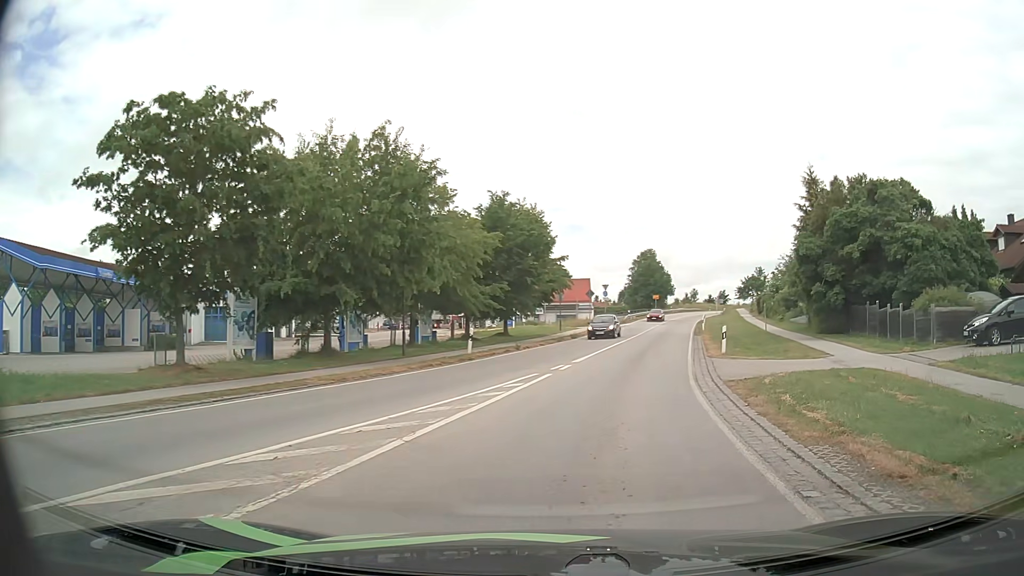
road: secondary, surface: asphalt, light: Day
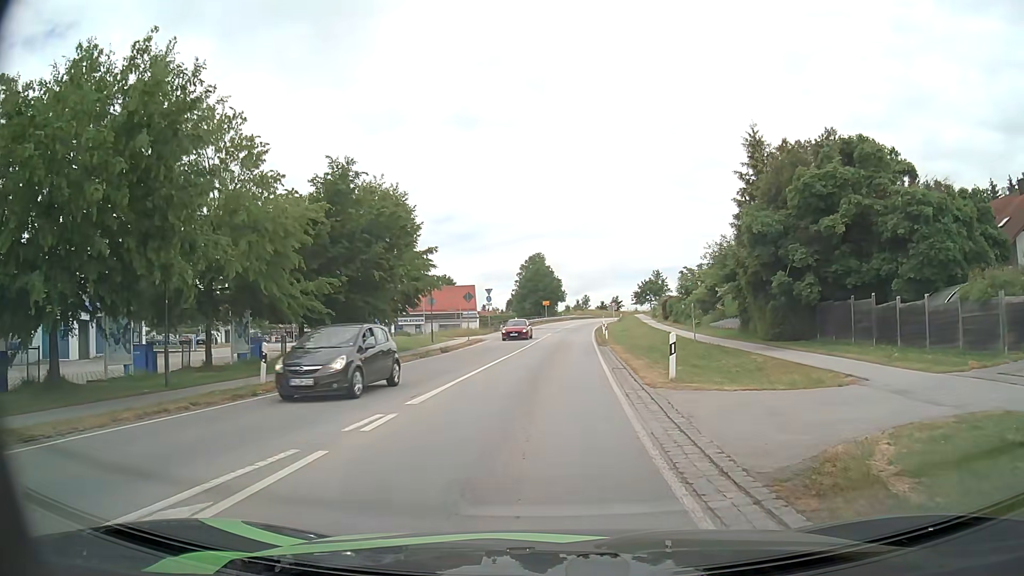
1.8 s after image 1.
(+0.9, +10.0) m; +9°
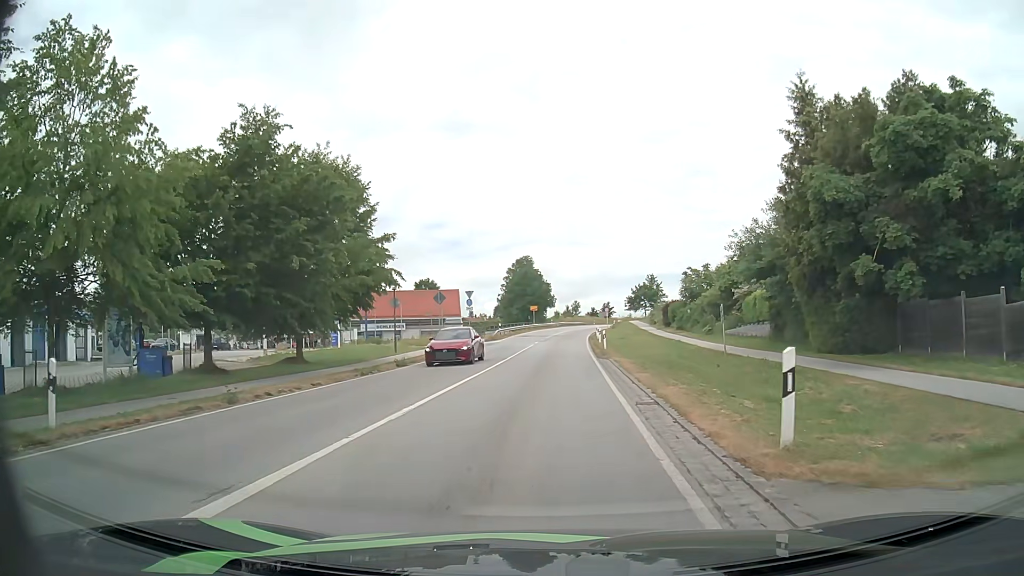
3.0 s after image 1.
(+0.1, +7.8) m; +1°
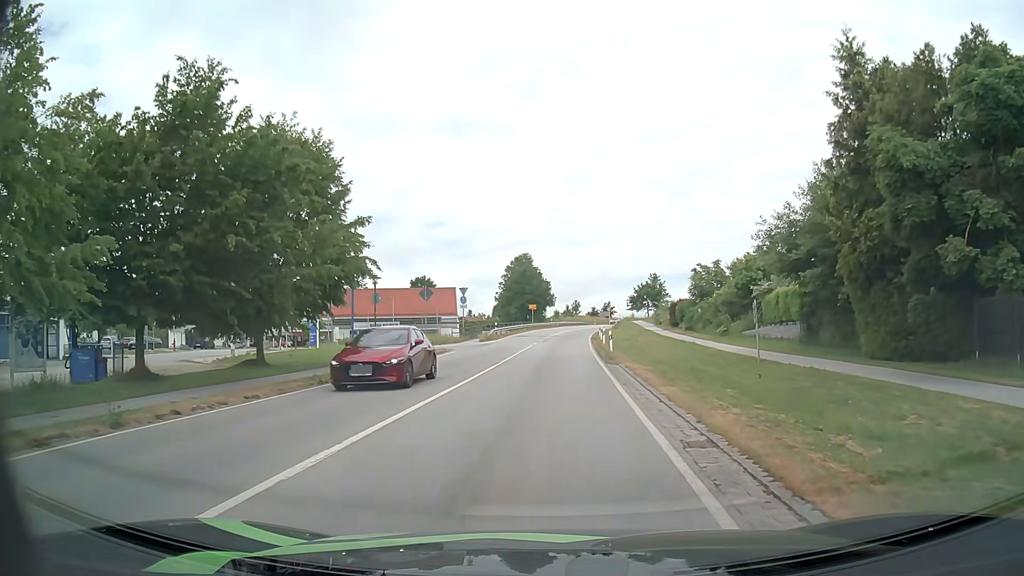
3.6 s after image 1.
(0.0, +4.3) m; 0°
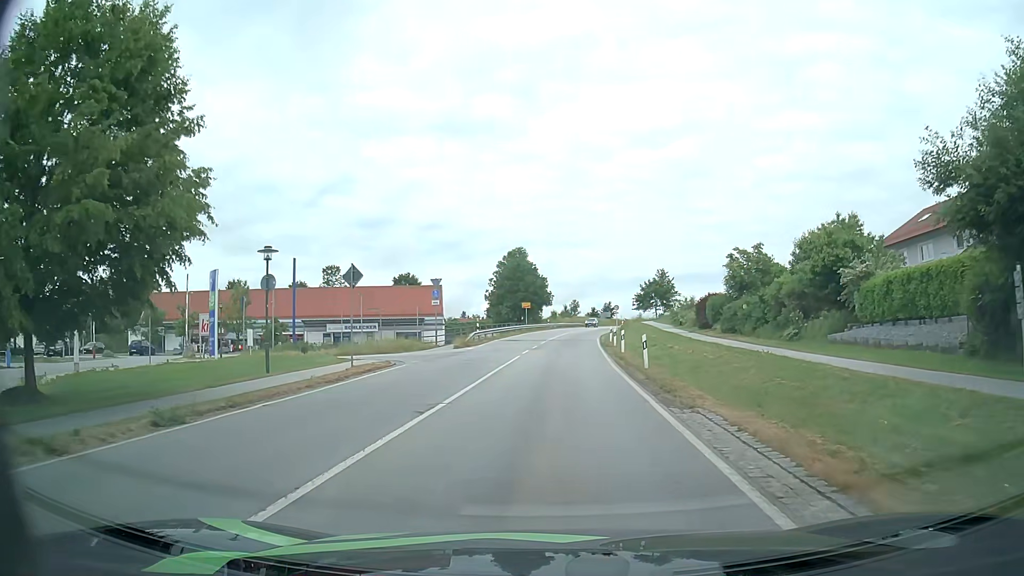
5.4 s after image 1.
(0.0, +13.1) m; 0°
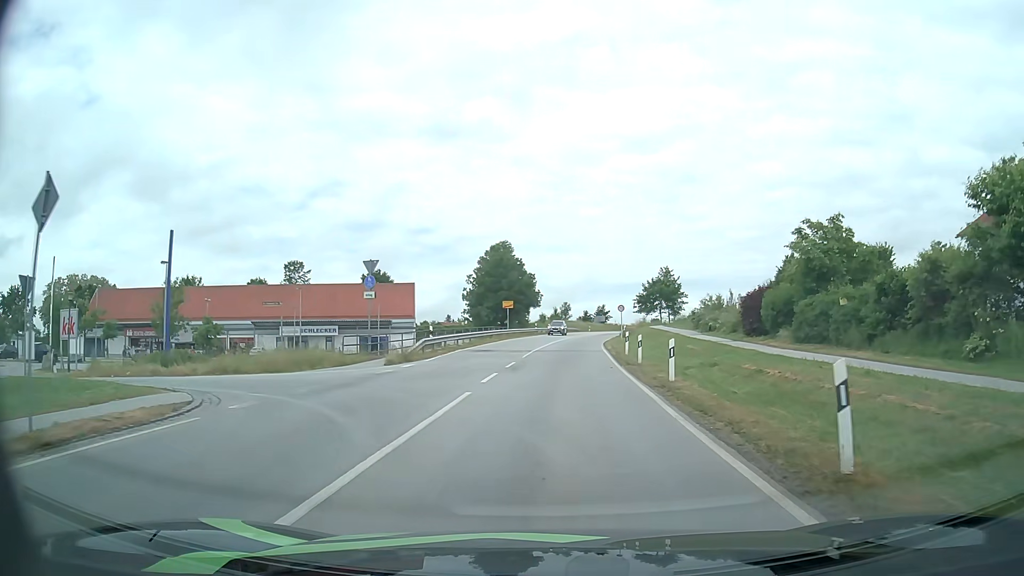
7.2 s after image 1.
(+0.1, +15.3) m; +1°
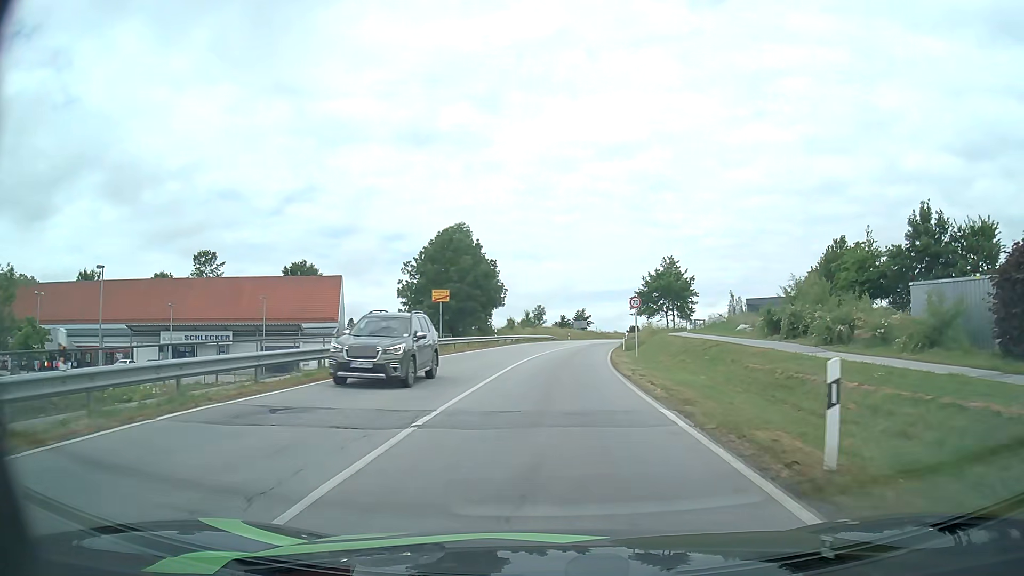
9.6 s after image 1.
(+0.6, +25.1) m; +2°
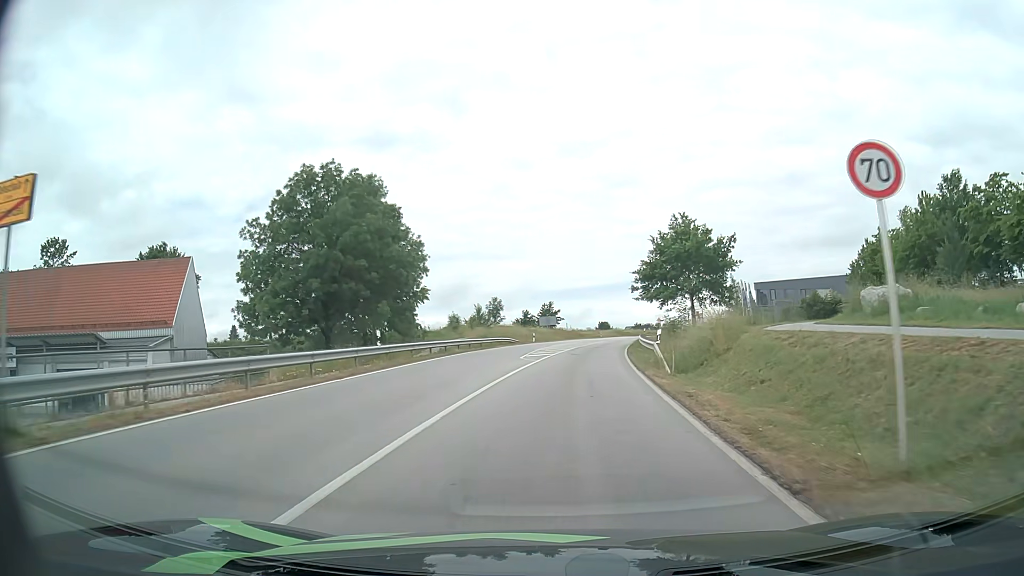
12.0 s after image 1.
(+0.7, +28.3) m; +3°
(0, +10) (0, +20) (+1, +30) (+2, +40) (+3, +50) (+5, +60) (+7, +70) (+8, +79) (+10, +89) (+12, +99) m
